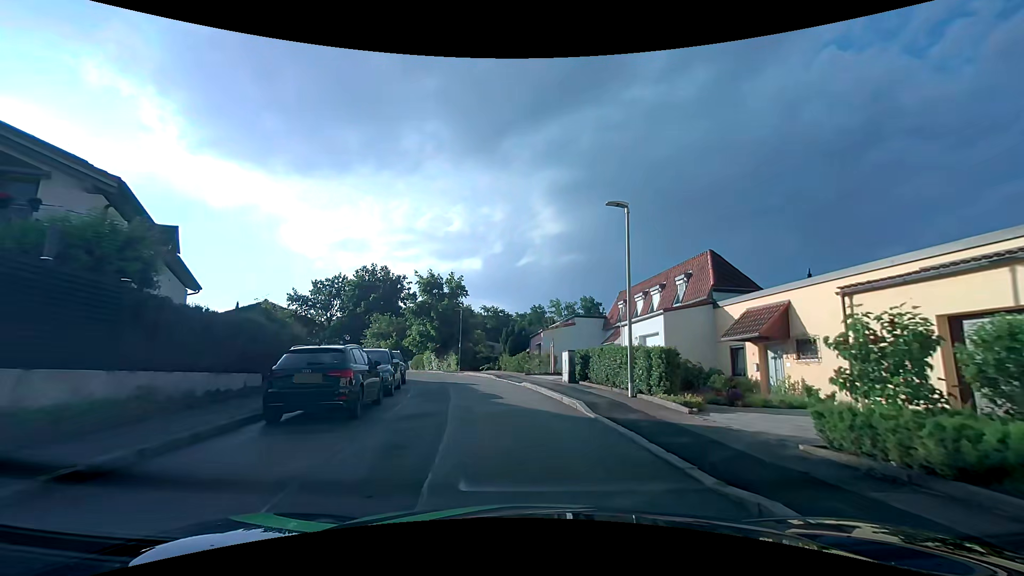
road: tertiary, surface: asphalt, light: Day
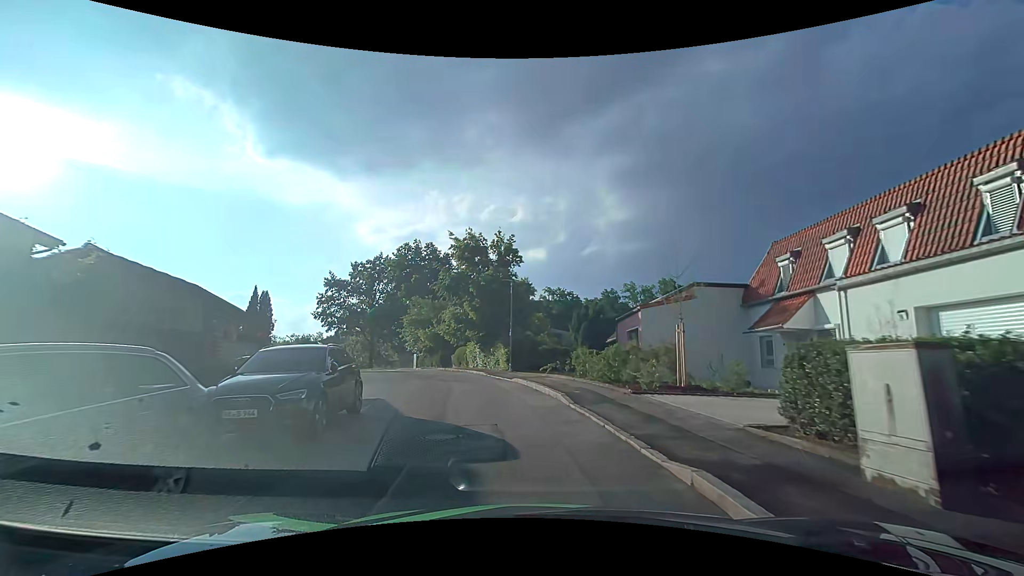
(-0.8, +14.2) m; -8°
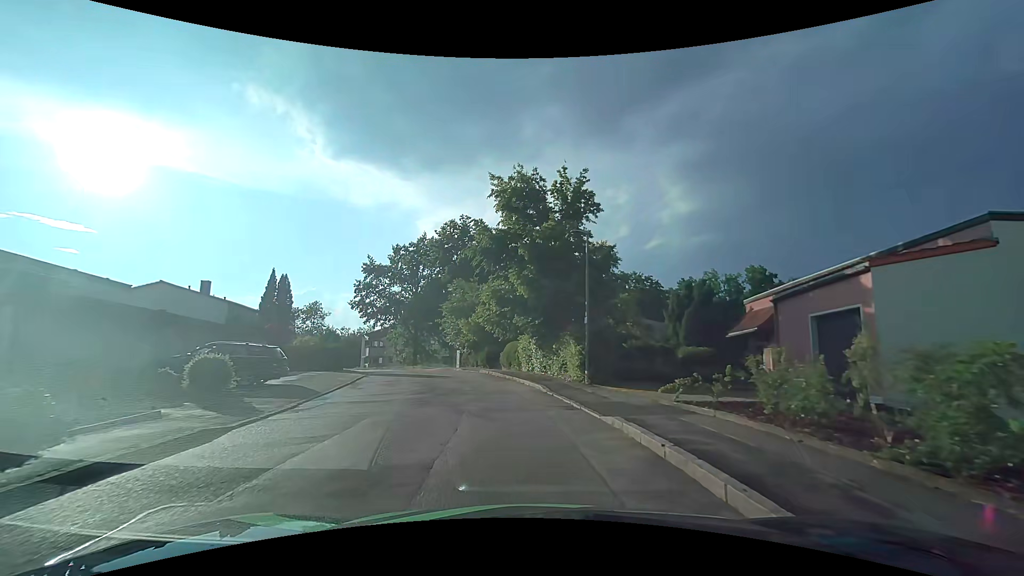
(-0.7, +11.5) m; -5°
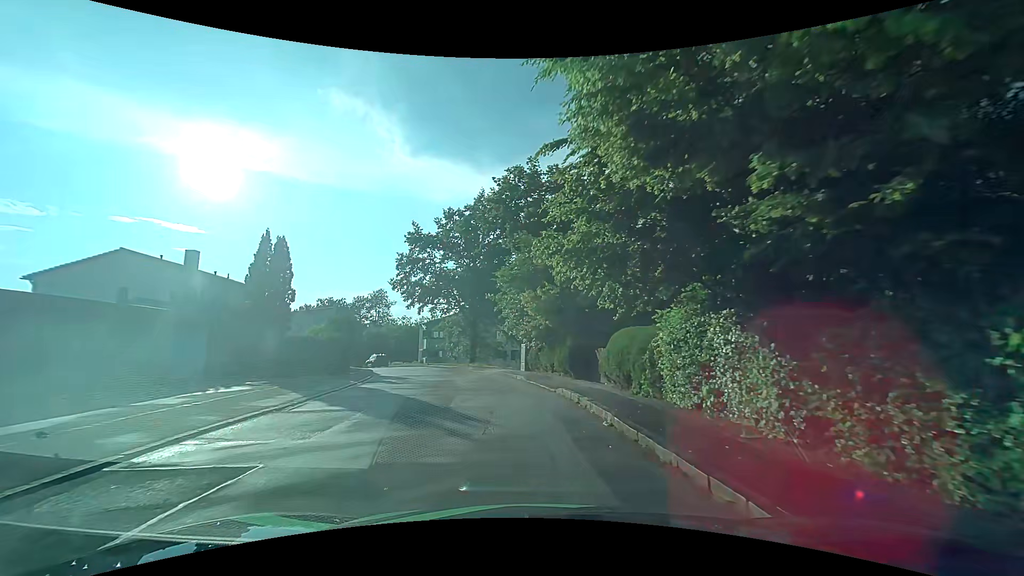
(-1.9, +16.0) m; -10°
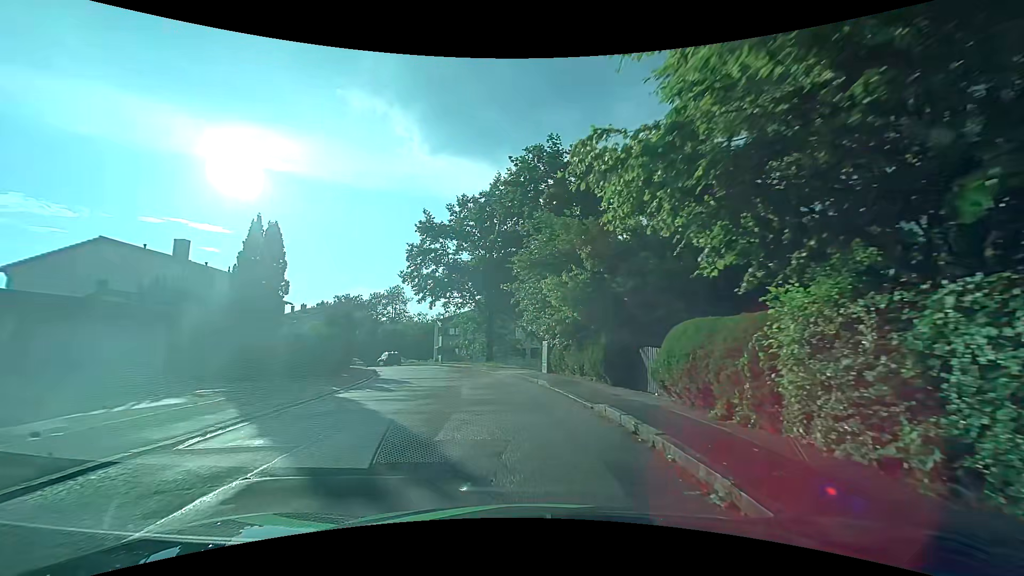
(-0.1, +4.0) m; -3°
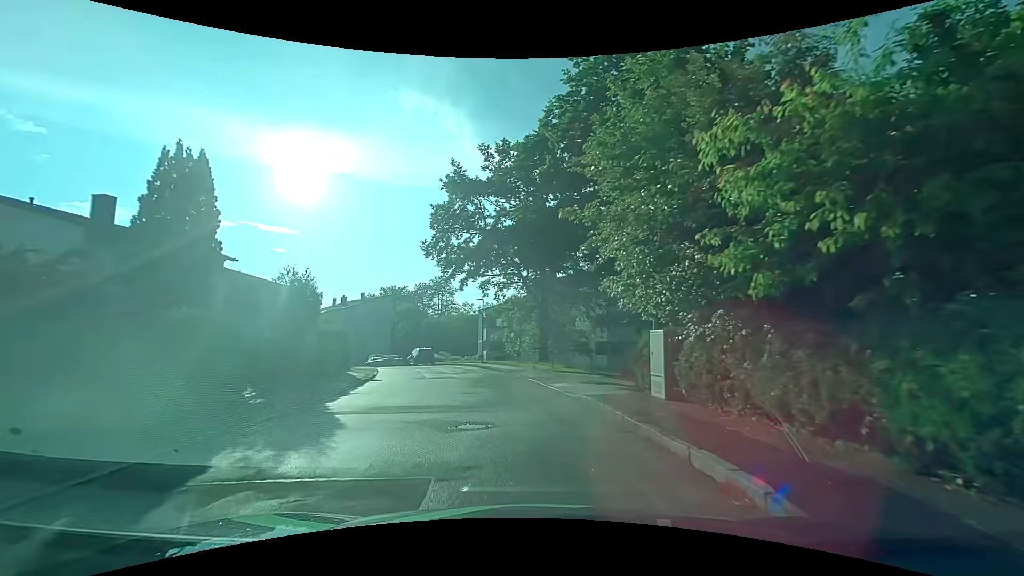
(-0.6, +12.3) m; -6°
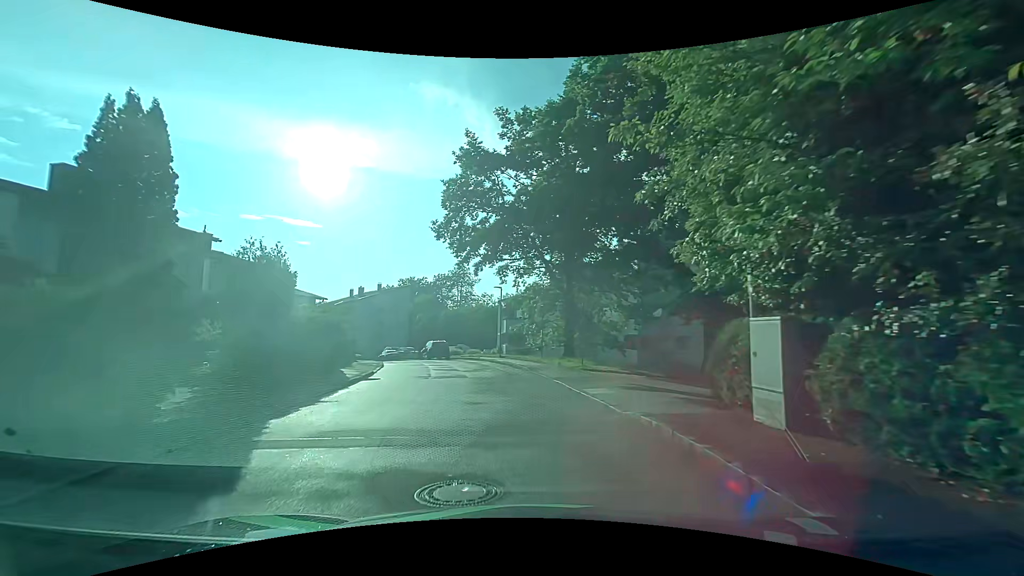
(-0.1, +3.9) m; -3°
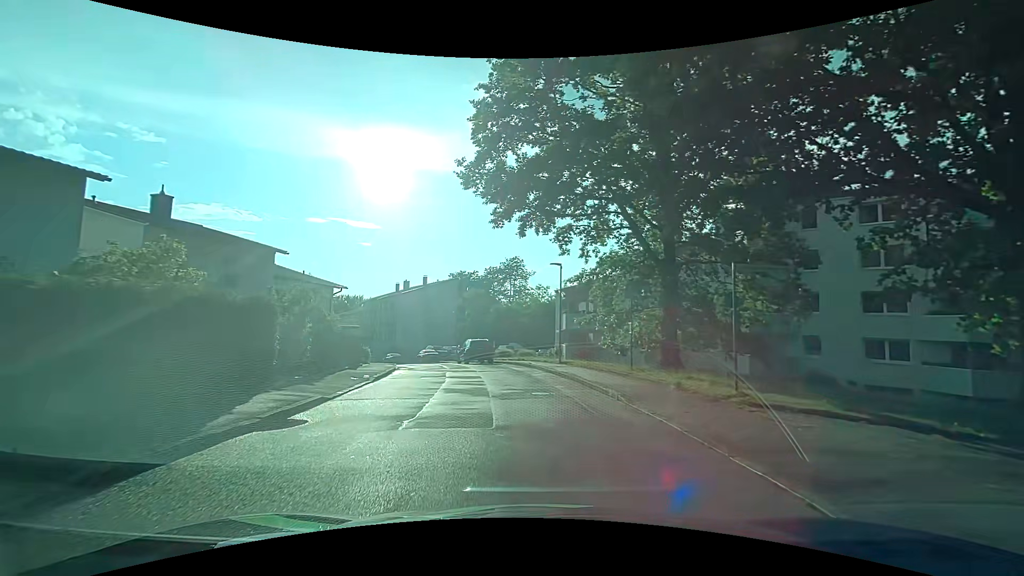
(-0.6, +10.5) m; -6°
(0, +10) (-1, +20) (-4, +29) (-8, +39) (-12, +48) (-16, +57) (-21, +66) (-27, +74) (-34, +81) (-41, +88) m
